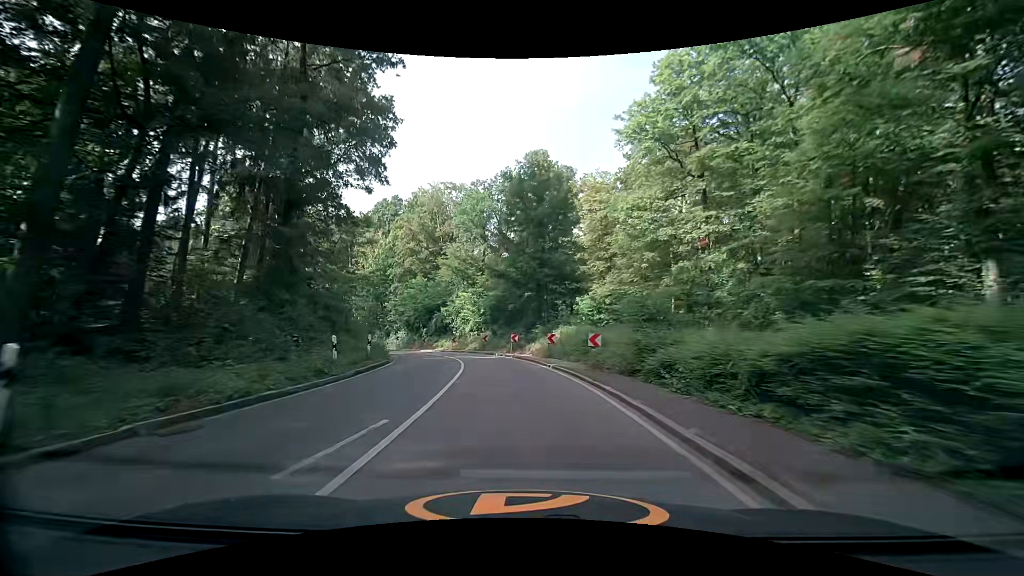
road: secondary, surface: asphalt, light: Day
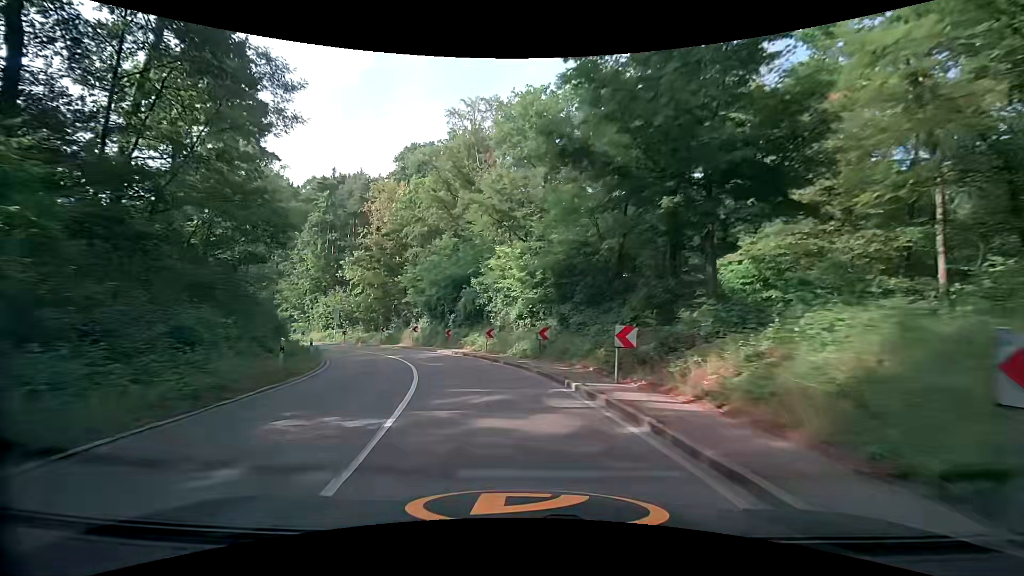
(-1.1, +23.6) m; -8°
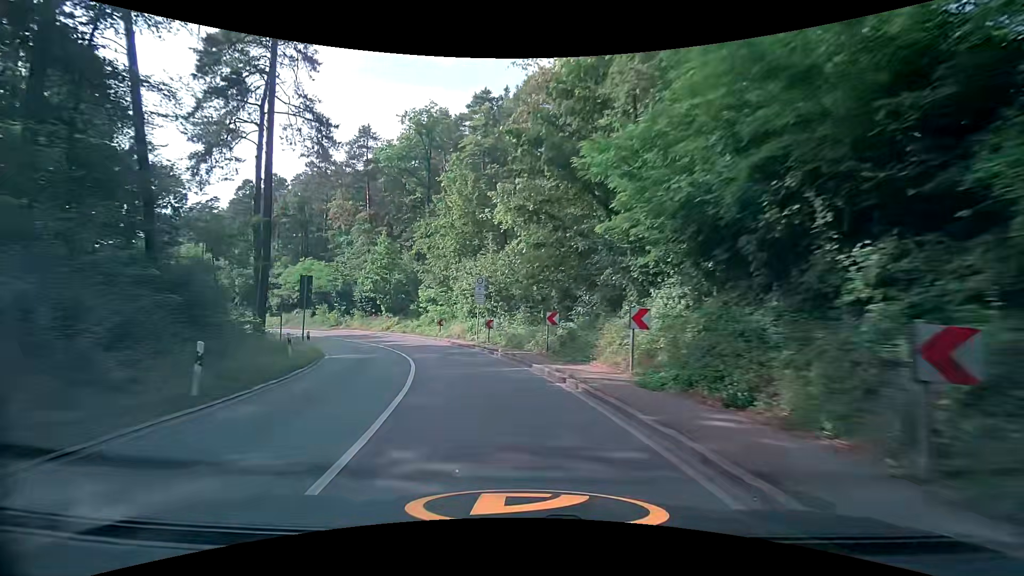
(-5.9, +30.8) m; -23°
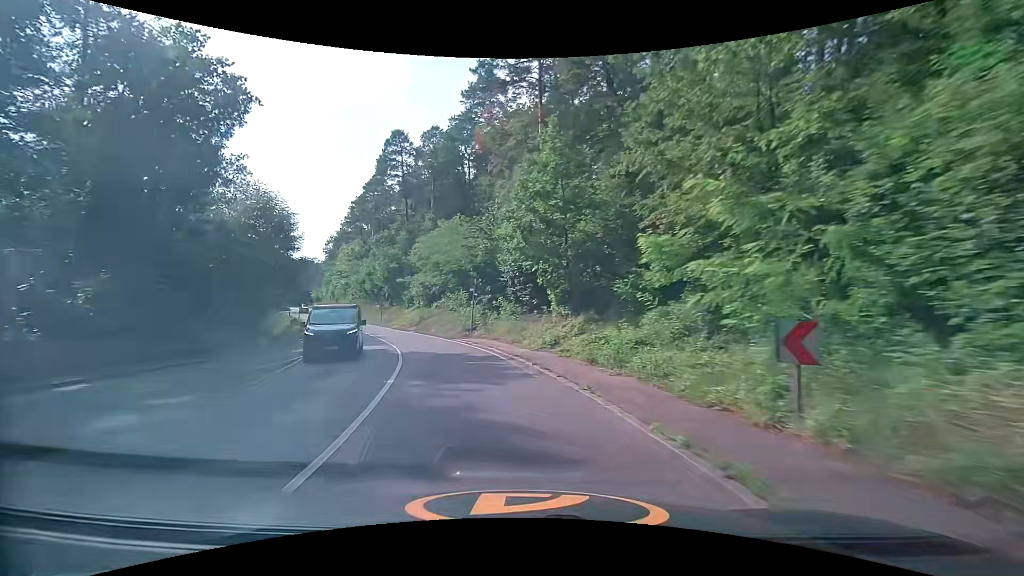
(-6.2, +30.6) m; -23°
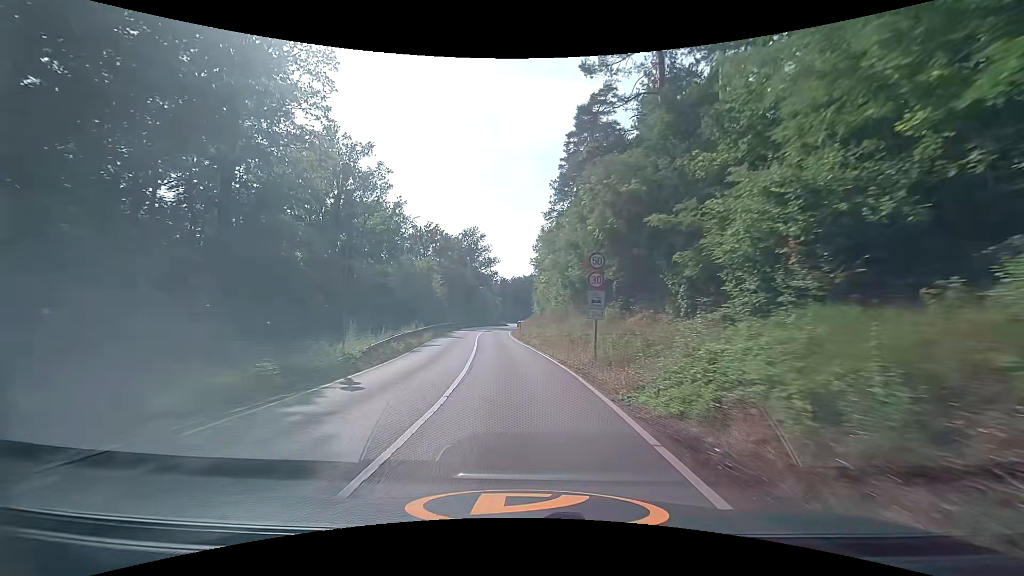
(-9.3, +37.2) m; -26°
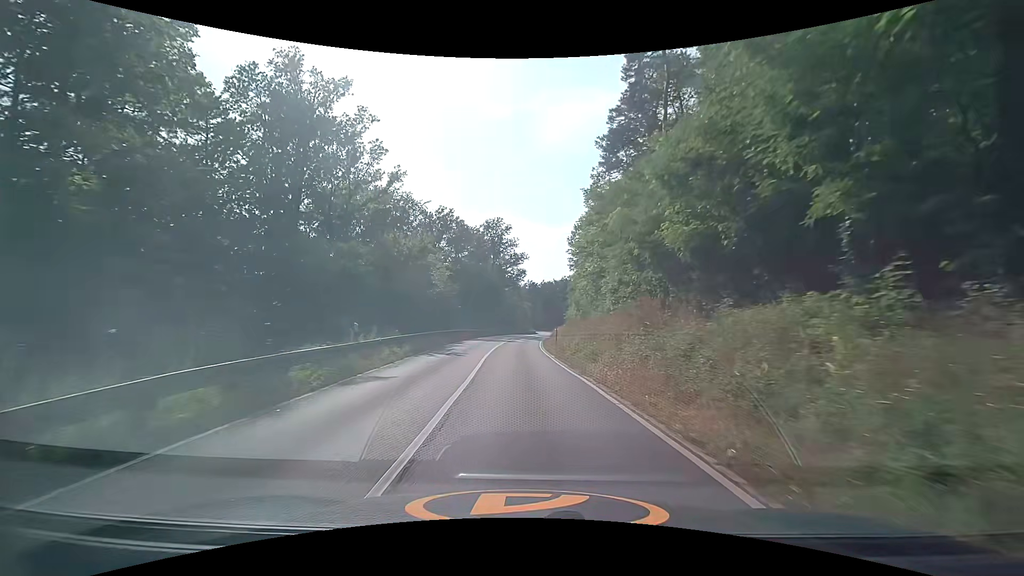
(-0.7, +15.6) m; -4°
(0, +10) (0, +20) (0, +30) (0, +40) (0, +50) (0, +60) (+1, +70) (+2, +80) (+3, +90) (+4, +100) m
